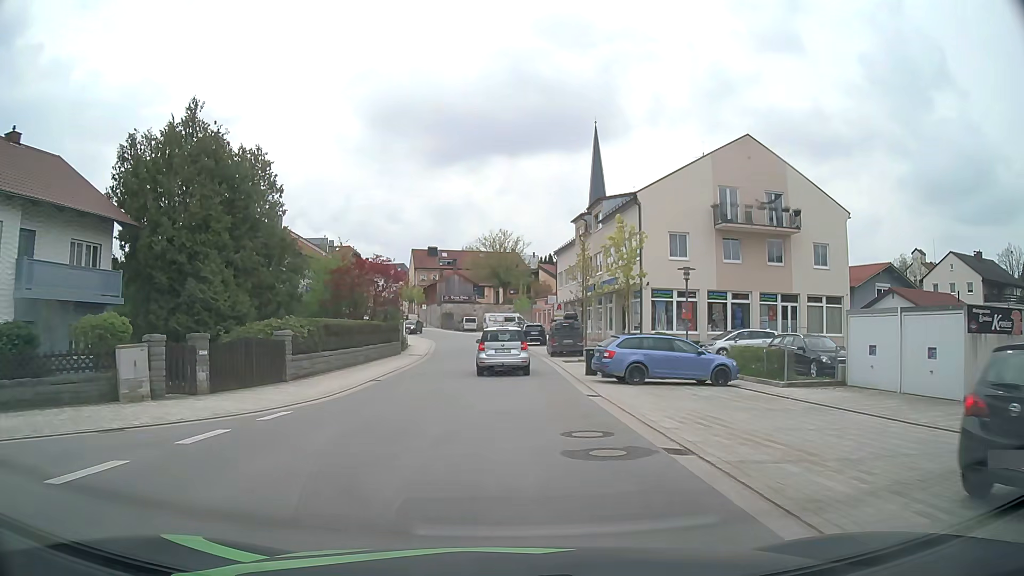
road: tertiary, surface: asphalt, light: Day
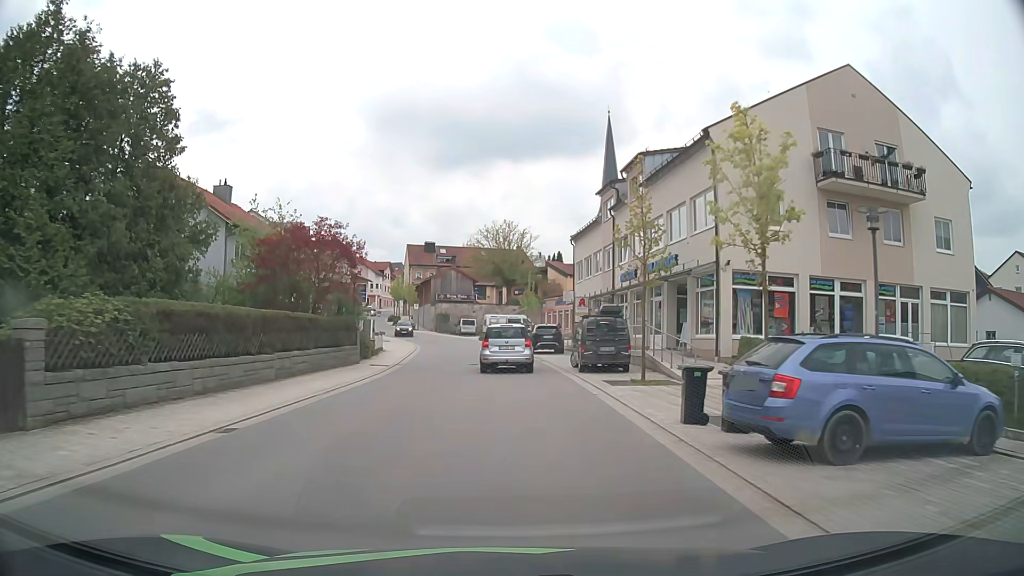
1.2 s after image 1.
(0.0, +12.4) m; 0°
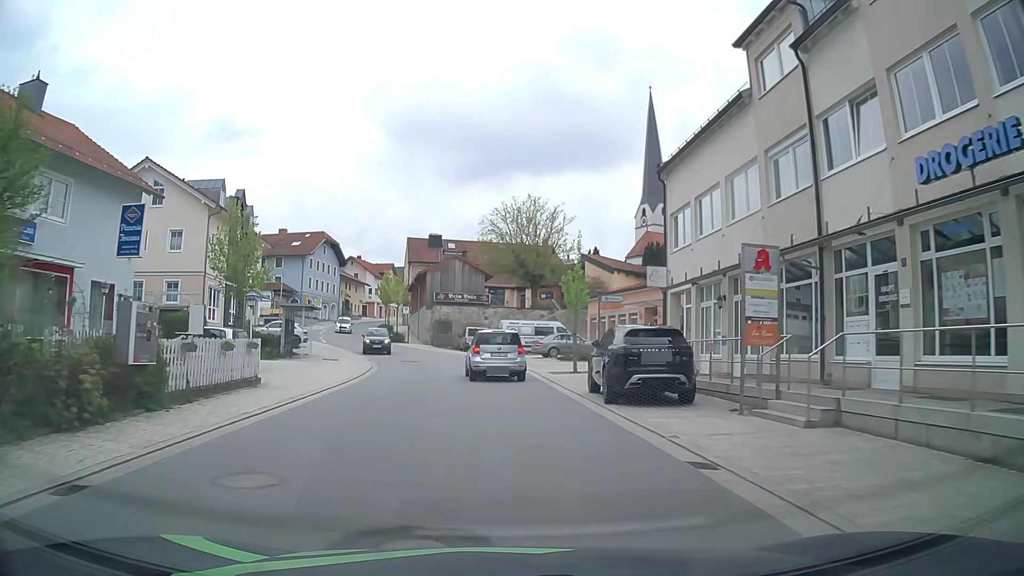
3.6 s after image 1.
(-0.2, +23.7) m; -2°
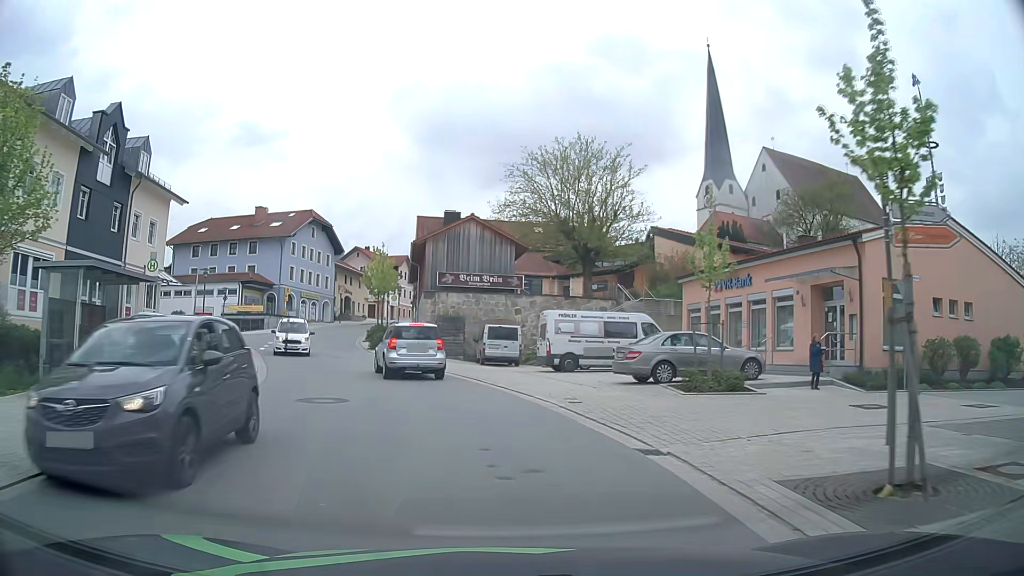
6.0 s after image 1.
(-0.5, +21.3) m; -2°
(0, +10) (-2, +20) (-6, +29) (-9, +39) (-12, +48) (-14, +58) (-15, +68) (-15, +78) (-14, +88) (-13, +98) m
